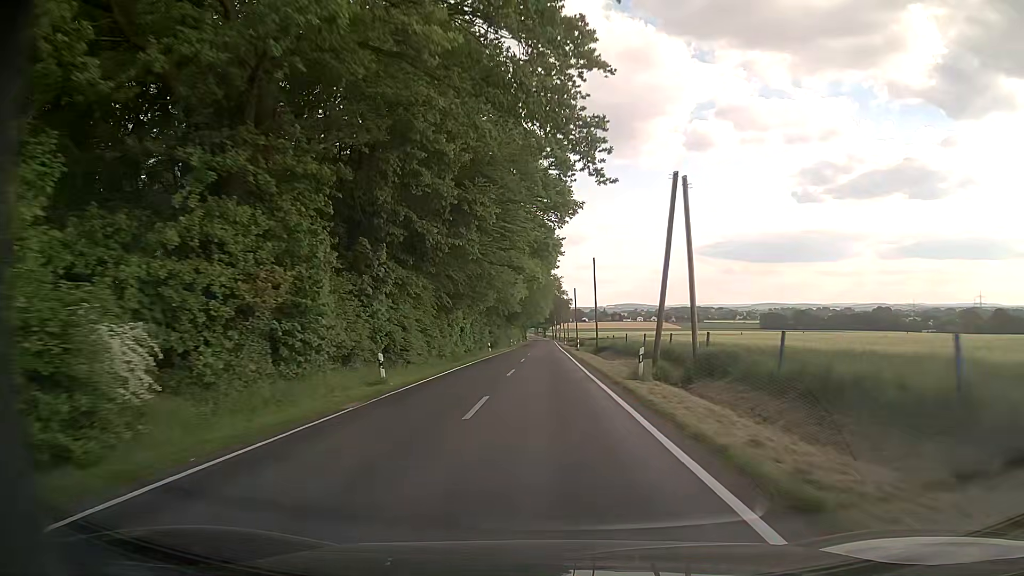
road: tertiary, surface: asphalt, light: Day
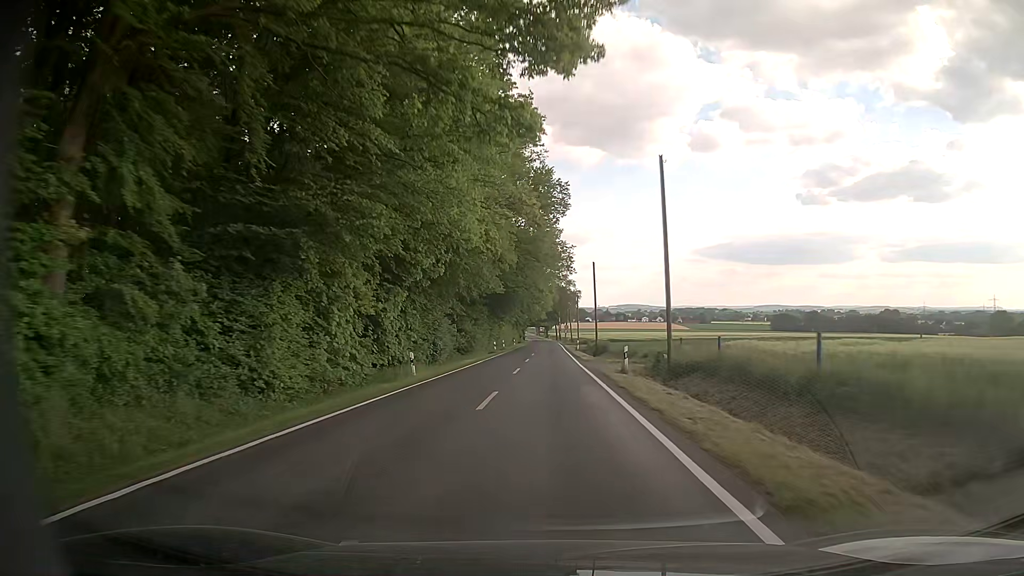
(-0.1, +34.3) m; 0°
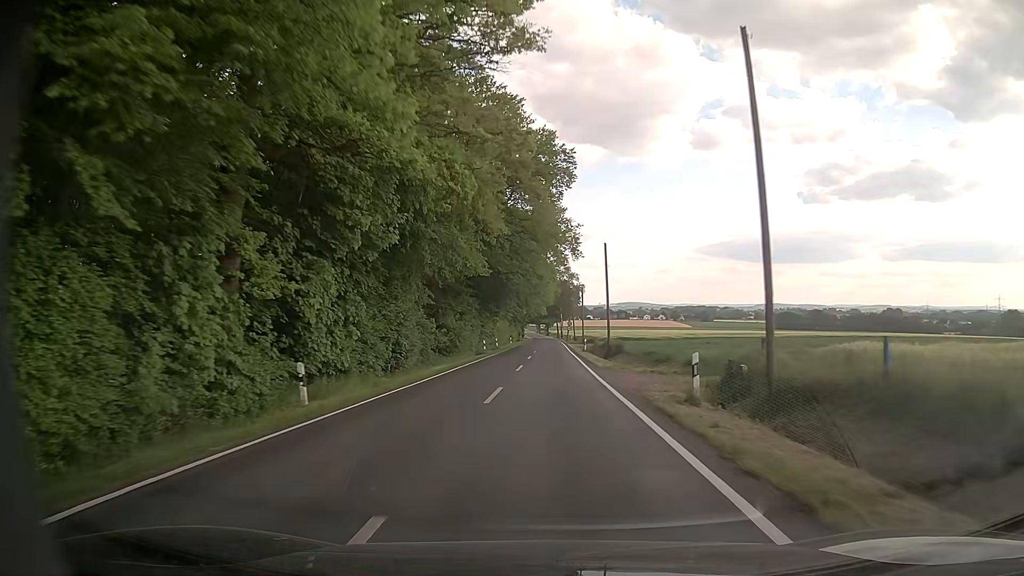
(0.0, +11.4) m; 0°
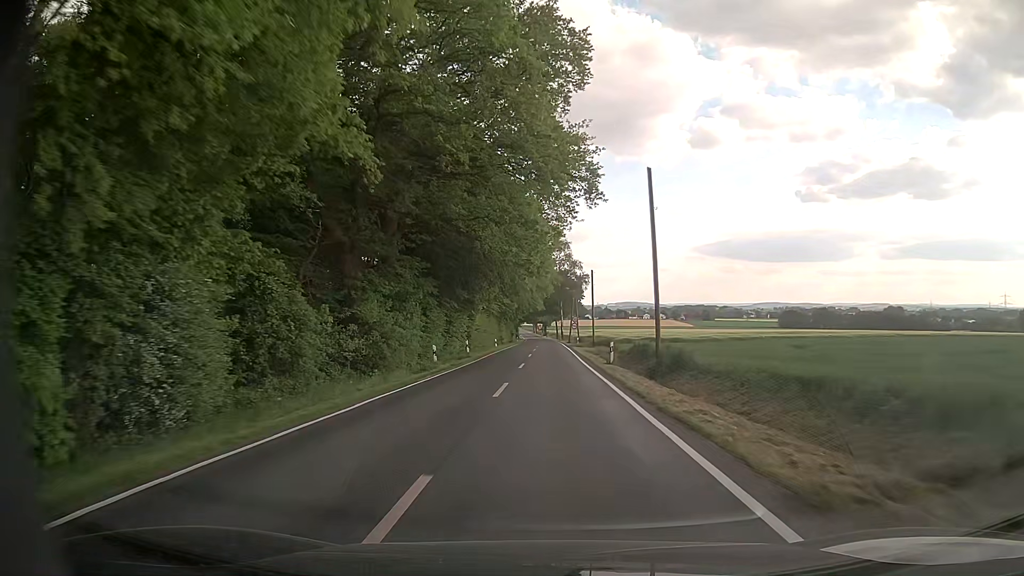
(0.0, +22.7) m; 0°
